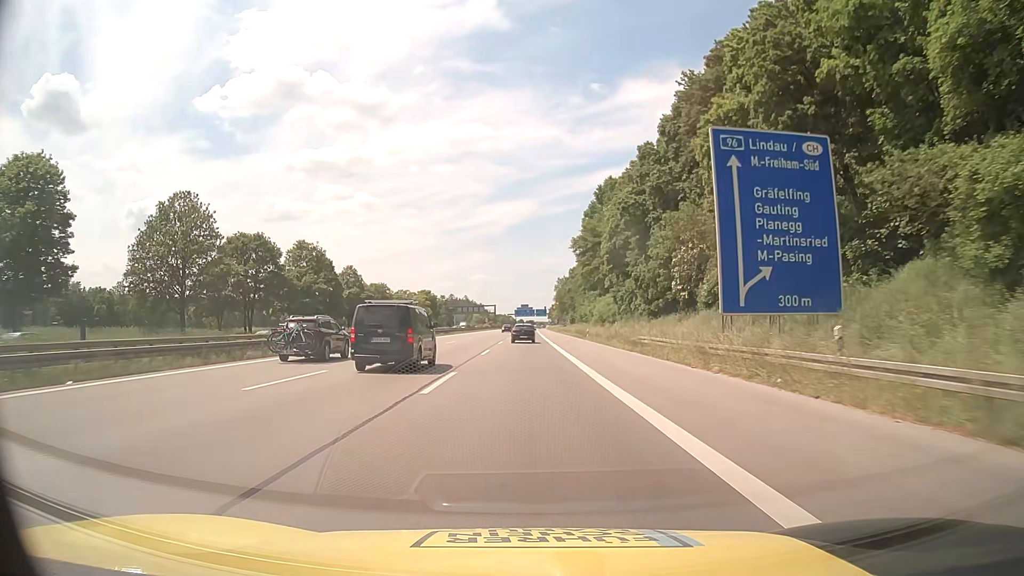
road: motorway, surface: asphalt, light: Day
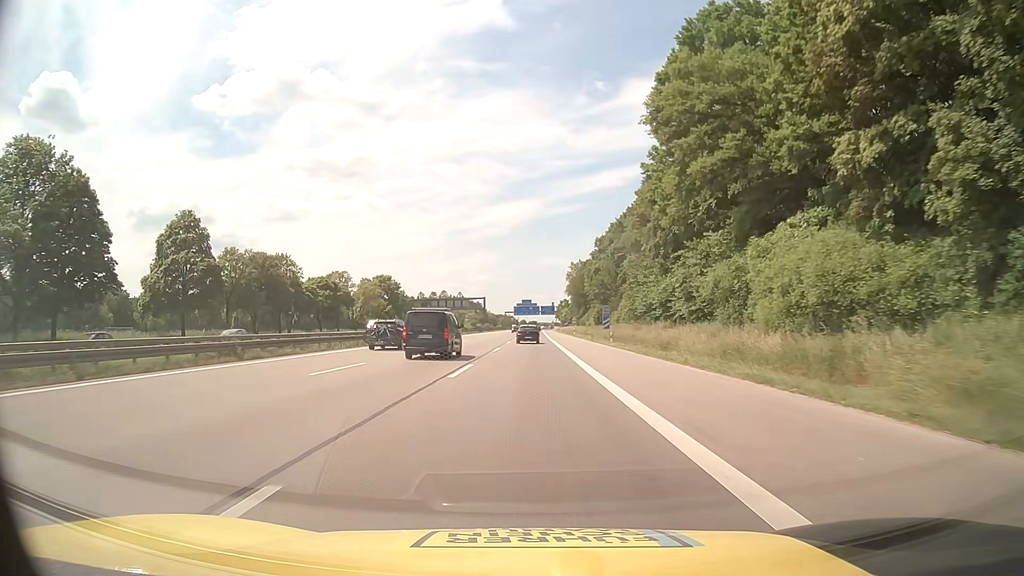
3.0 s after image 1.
(0.0, +67.6) m; 0°
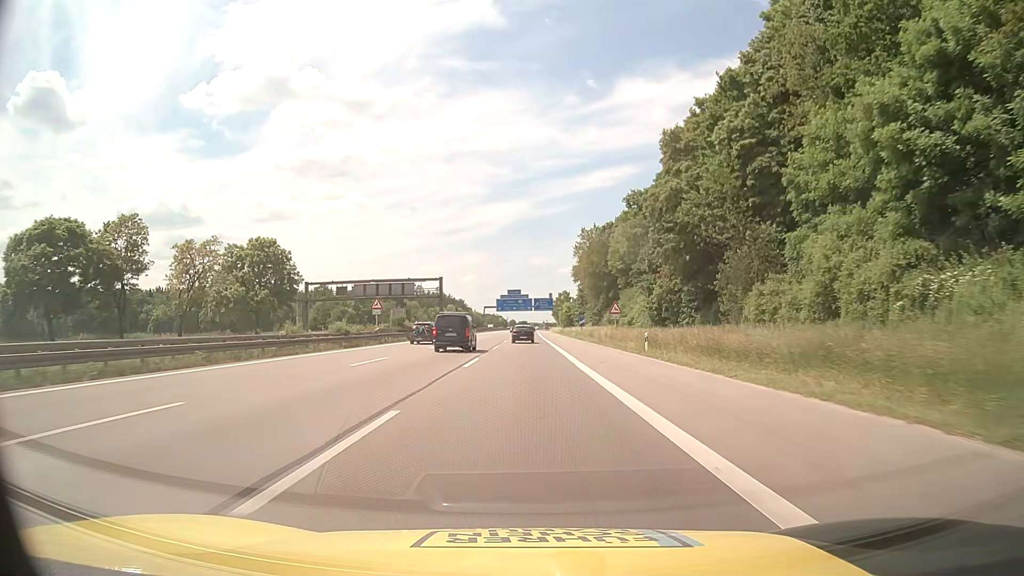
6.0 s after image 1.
(+0.4, +67.6) m; +1°
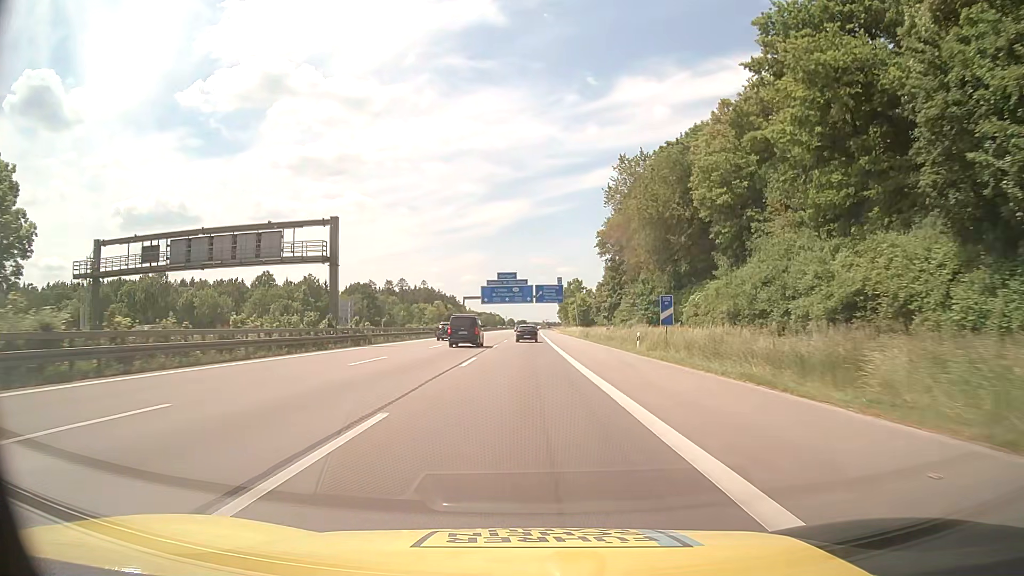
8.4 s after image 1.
(+0.1, +54.1) m; 0°
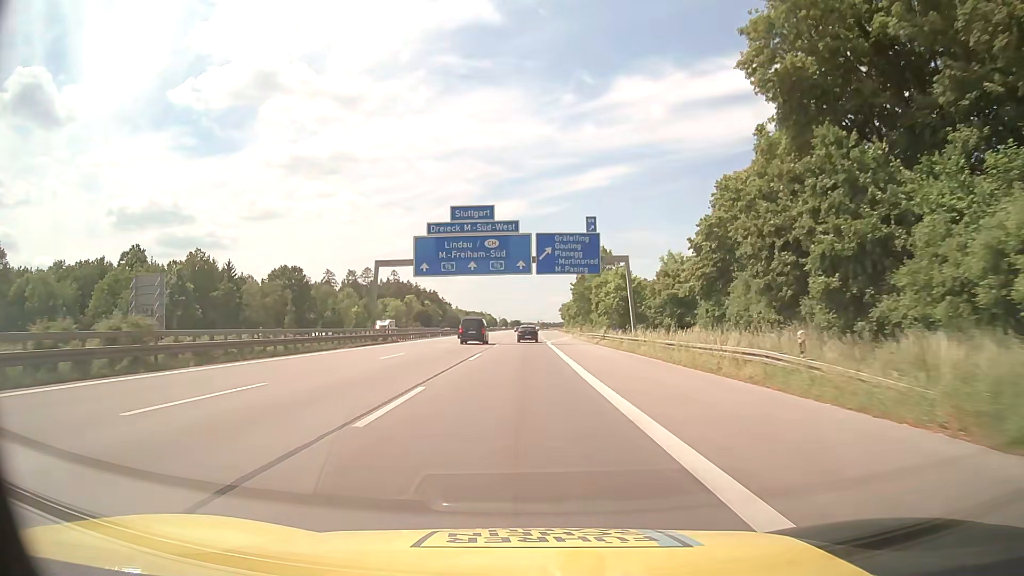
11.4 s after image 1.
(+0.4, +67.6) m; +1°
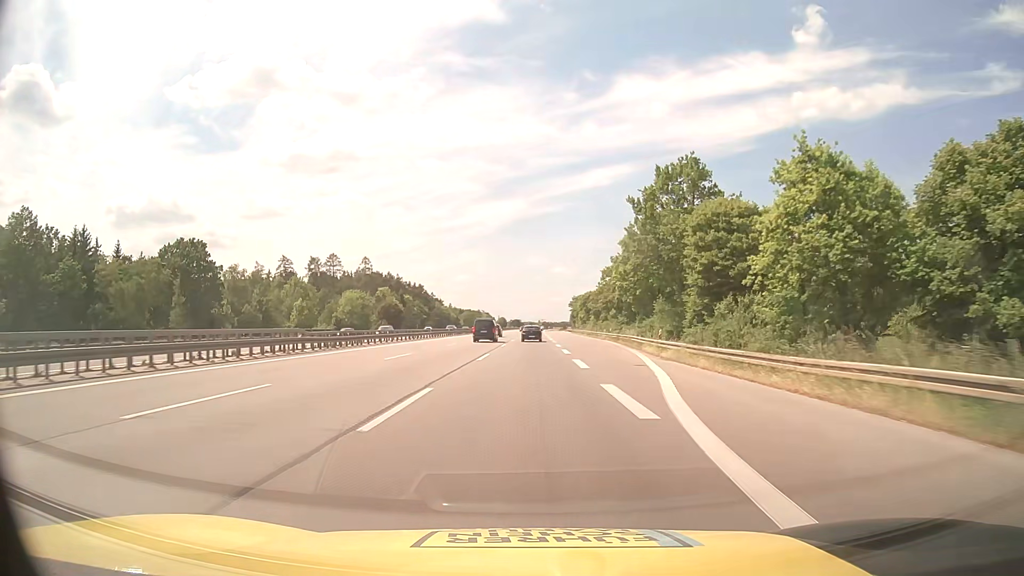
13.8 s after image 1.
(0.0, +54.1) m; 0°
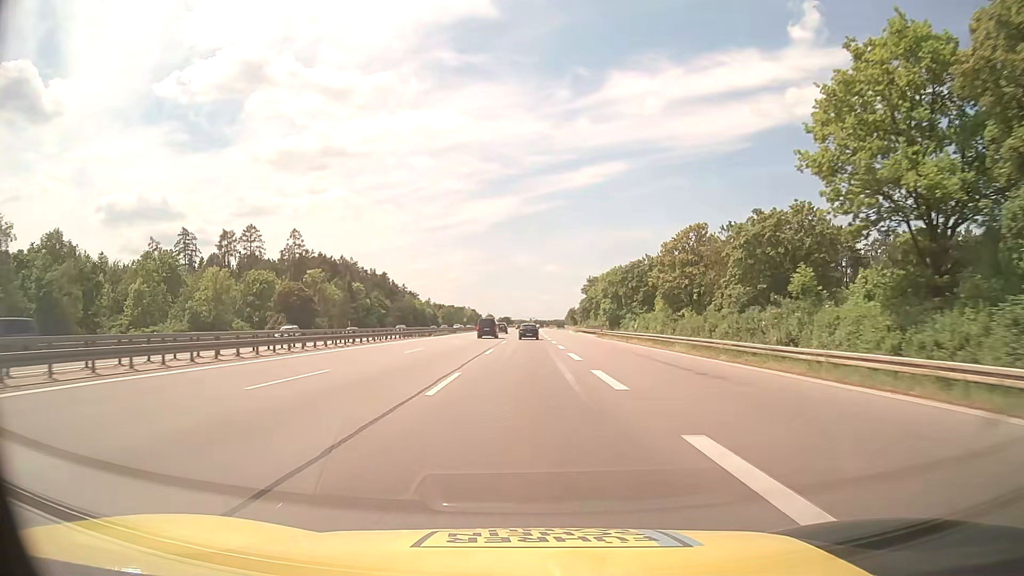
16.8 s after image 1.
(-0.1, +67.7) m; 0°
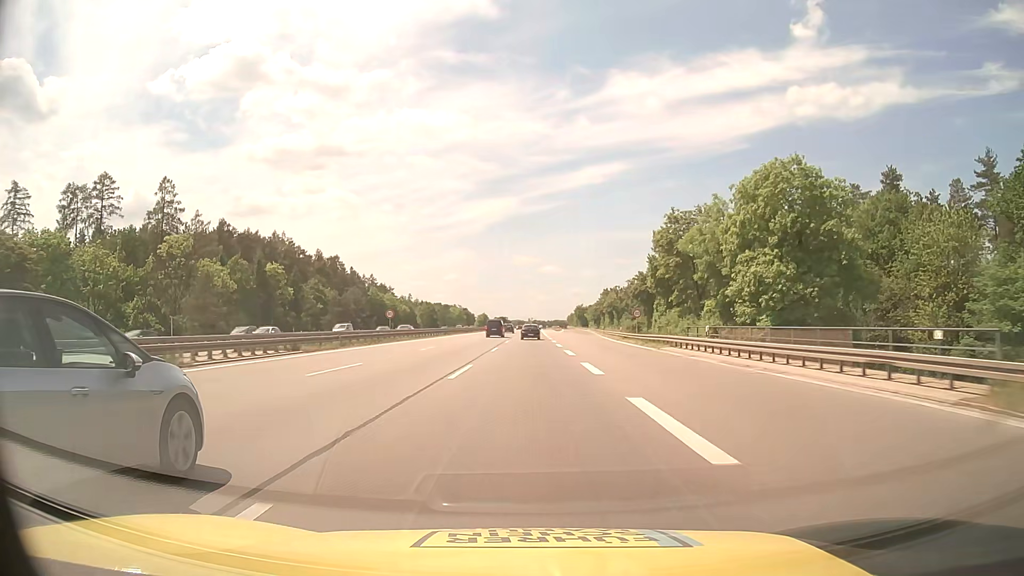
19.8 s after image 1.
(+0.1, +67.9) m; 0°
(0, +10) (0, +20) (0, +30) (0, +40) (0, +50) (0, +60) (0, +70) (0, +80) (0, +90) (+1, +100) m
